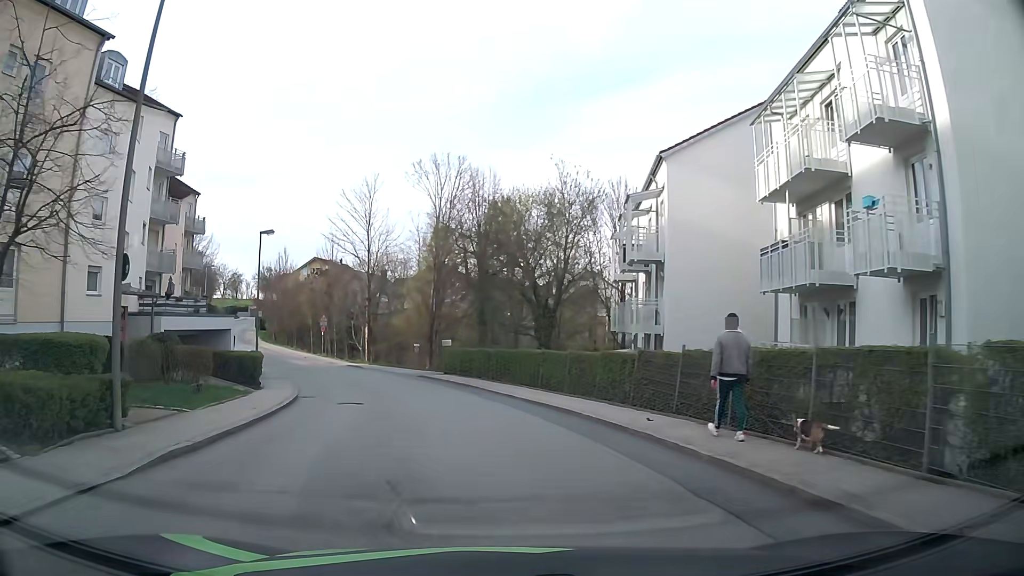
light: Day
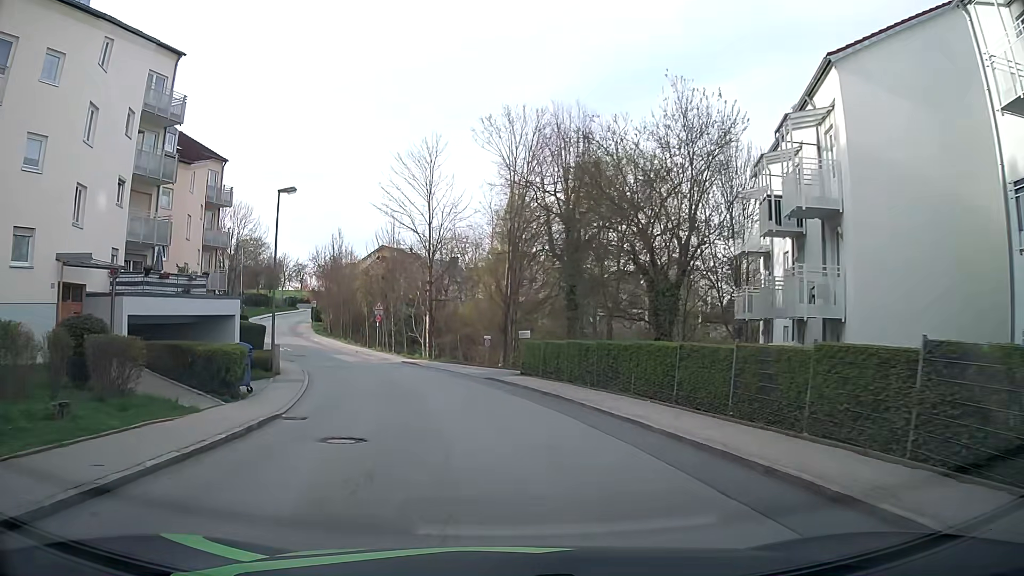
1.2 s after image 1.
(-0.7, +9.3) m; -7°
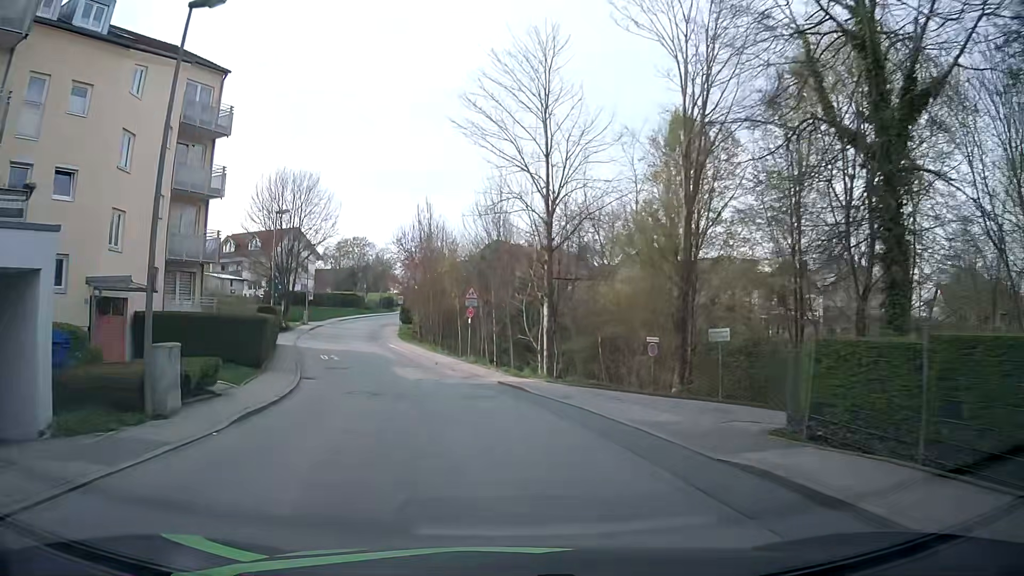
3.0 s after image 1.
(-1.6, +18.2) m; -11°
(0, +10) (-2, +20) (-5, +29) (-8, +39) (-10, +49) (-13, +58) (-14, +68) (-13, +78) (-10, +88) (-4, +95) m
